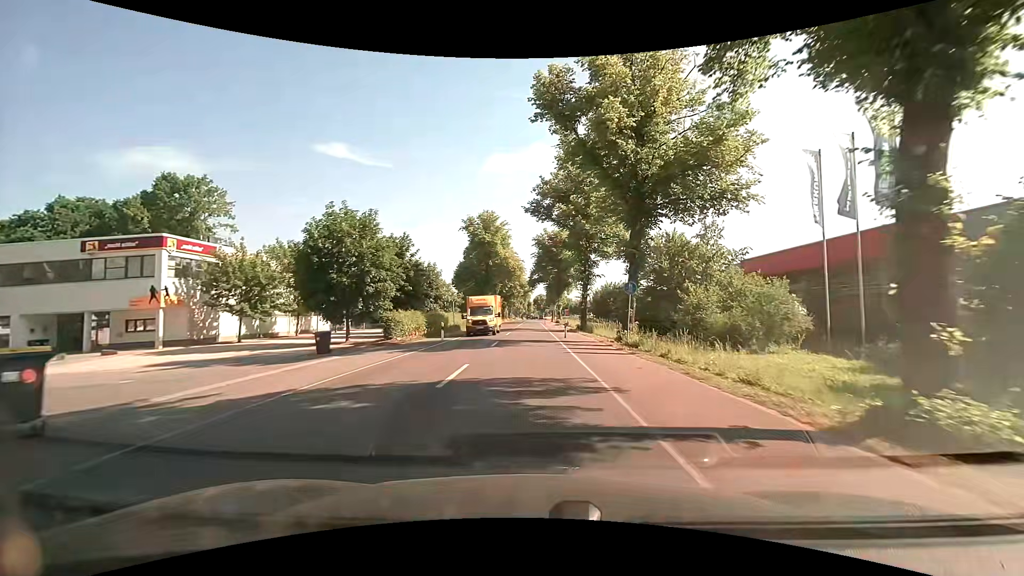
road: secondary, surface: asphalt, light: Day
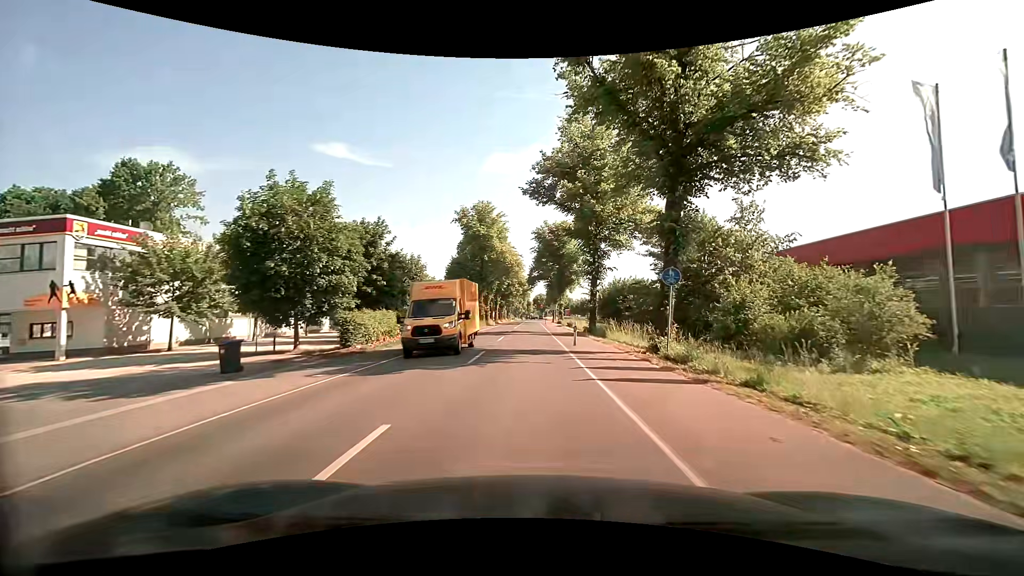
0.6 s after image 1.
(+0.1, +7.3) m; +1°
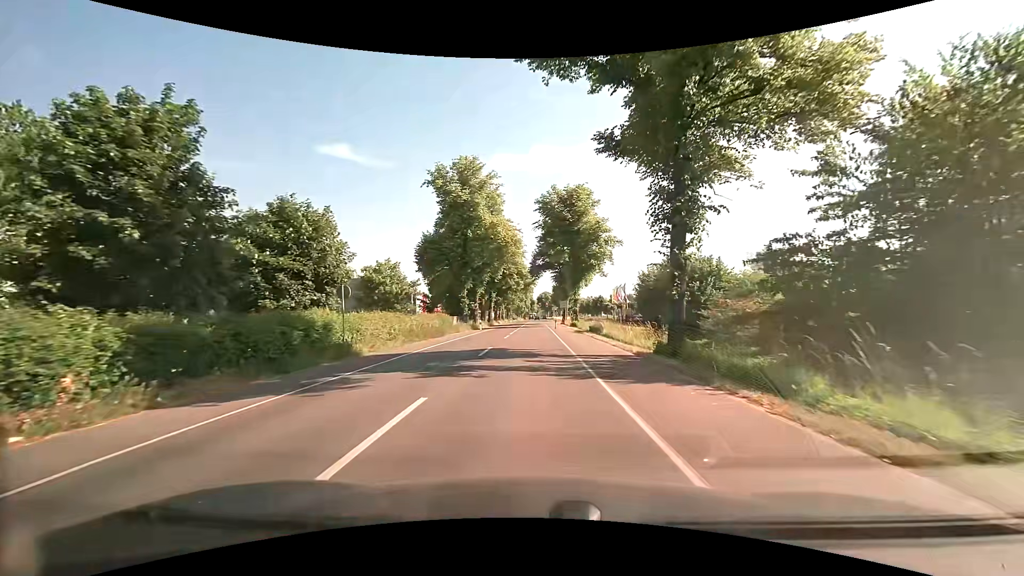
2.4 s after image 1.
(-0.1, +22.2) m; -1°
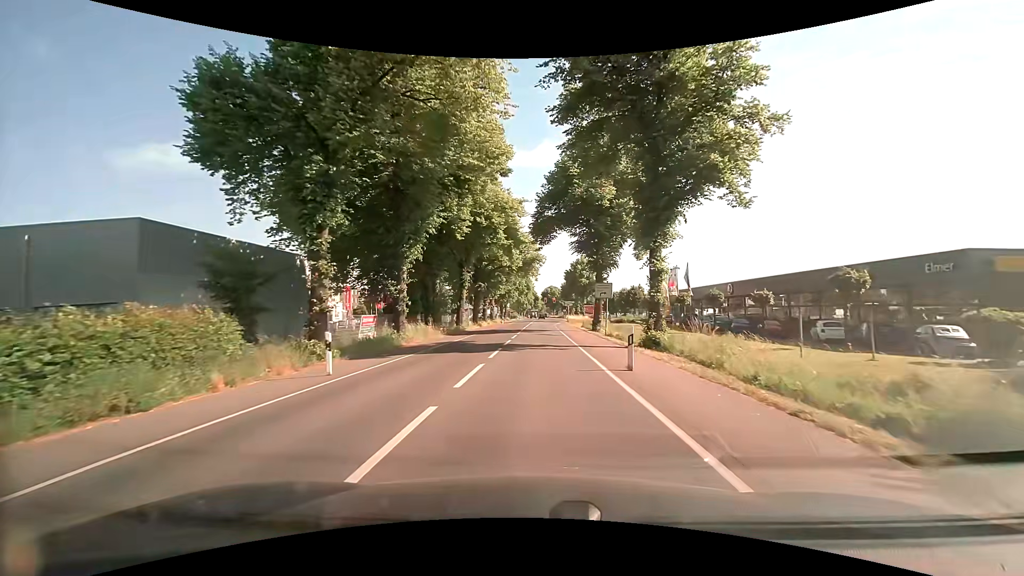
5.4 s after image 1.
(0.0, +37.2) m; 0°
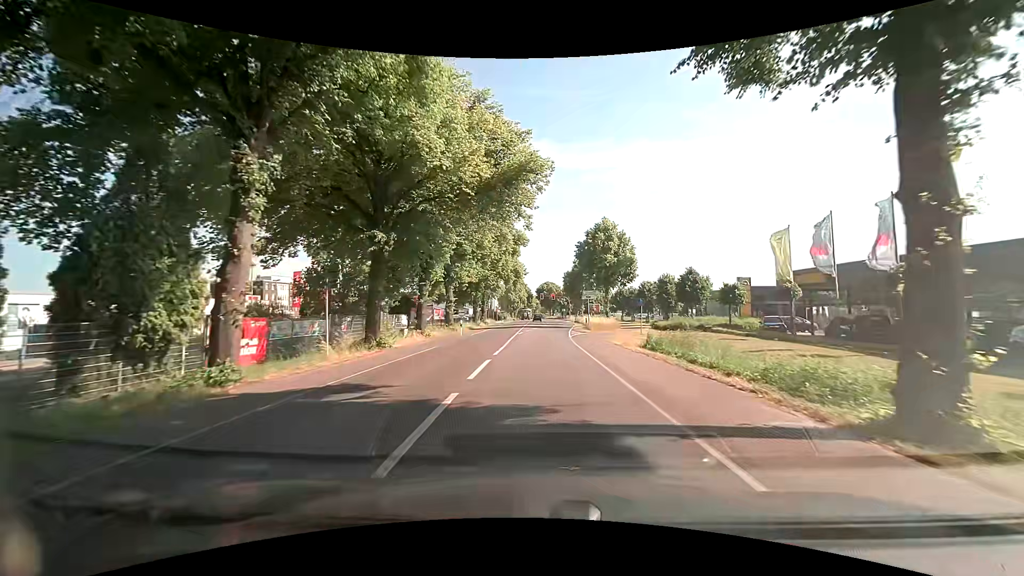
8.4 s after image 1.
(+0.2, +35.0) m; +1°
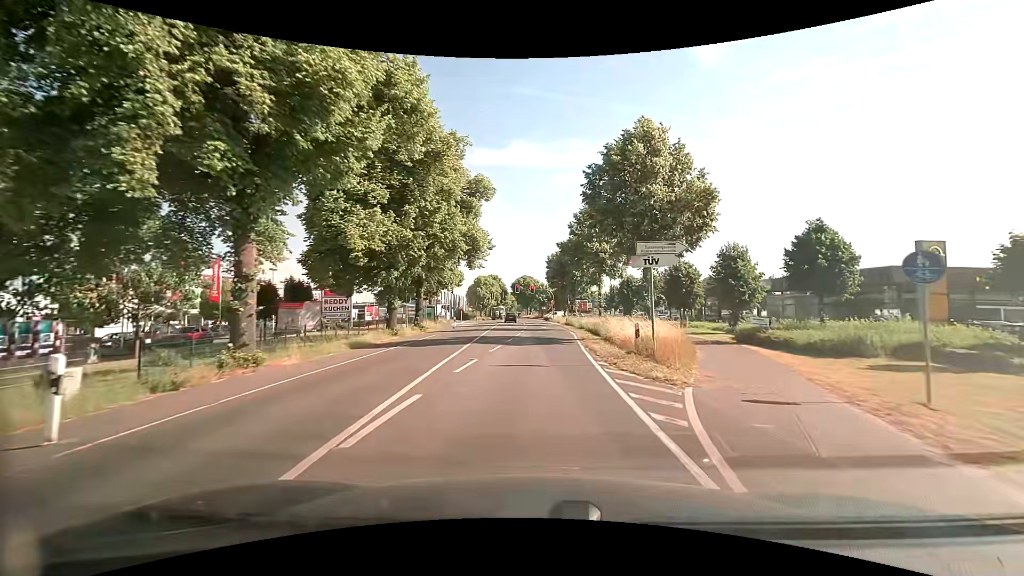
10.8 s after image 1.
(+0.5, +27.7) m; +2°
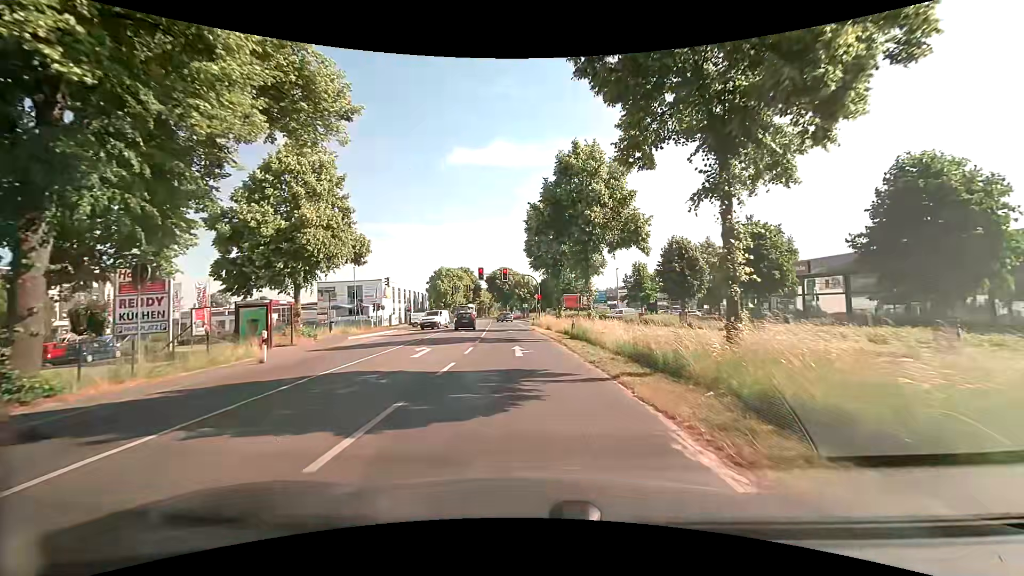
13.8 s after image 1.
(+0.9, +31.0) m; +2°
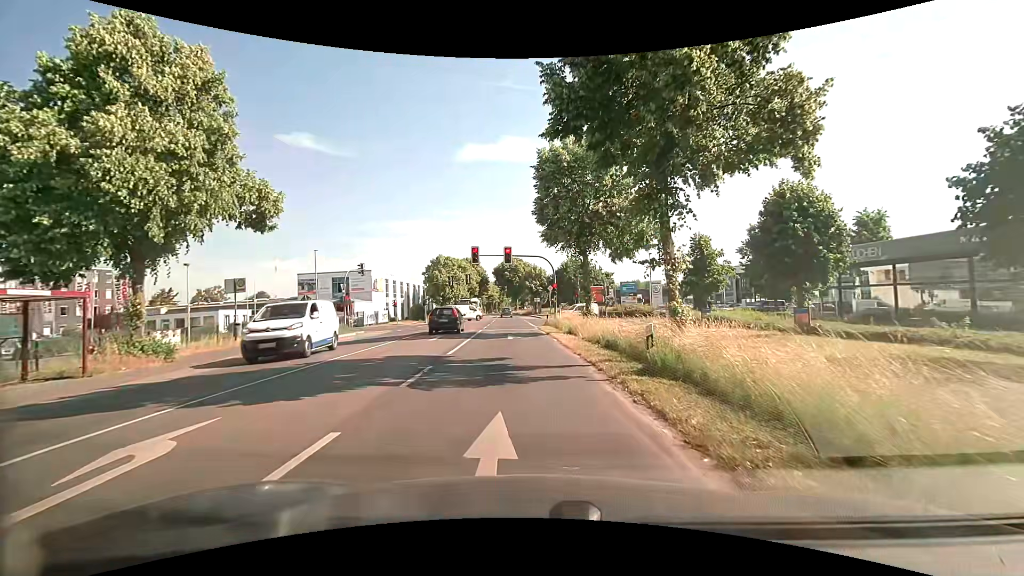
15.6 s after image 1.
(-0.1, +13.7) m; -2°
(0, +10) (-1, +20) (-1, +30) (-1, +40) (+1, +49) (+10, +55) (+19, +57) (+29, +58) (+39, +59) (+49, +59) m
